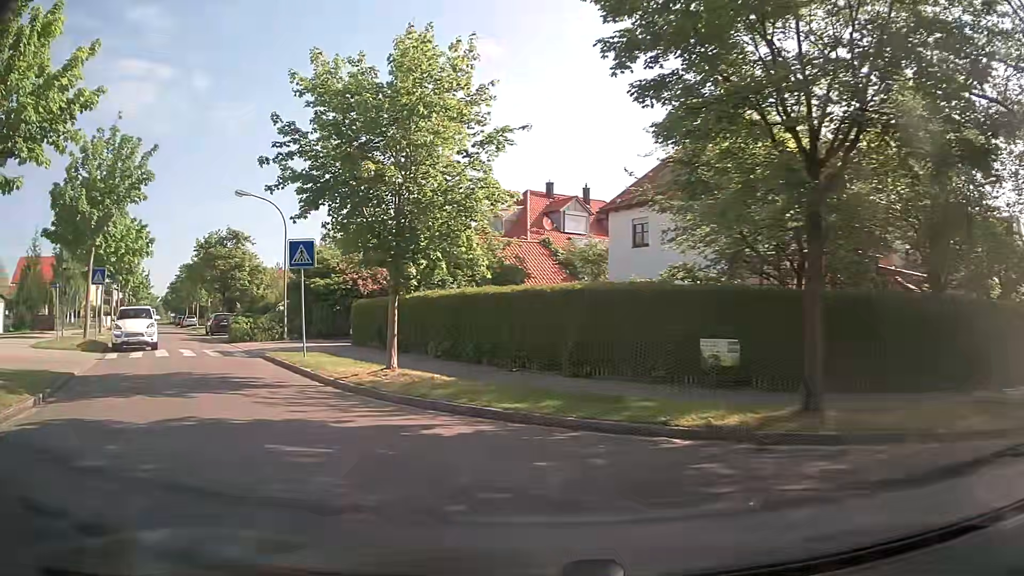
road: residential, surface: asphalt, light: Day
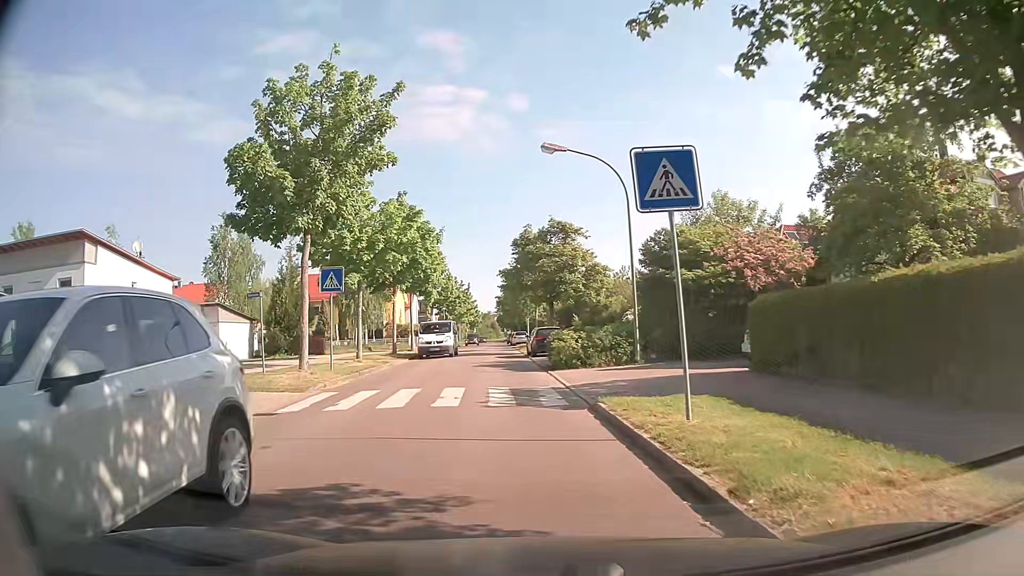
(-3.2, +10.7) m; -28°
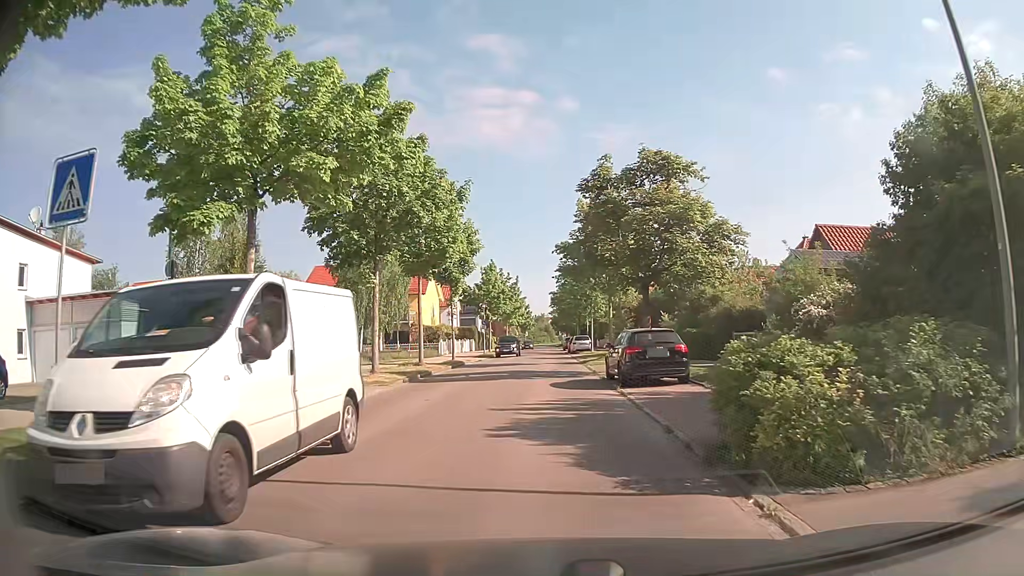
(-1.3, +15.7) m; -6°
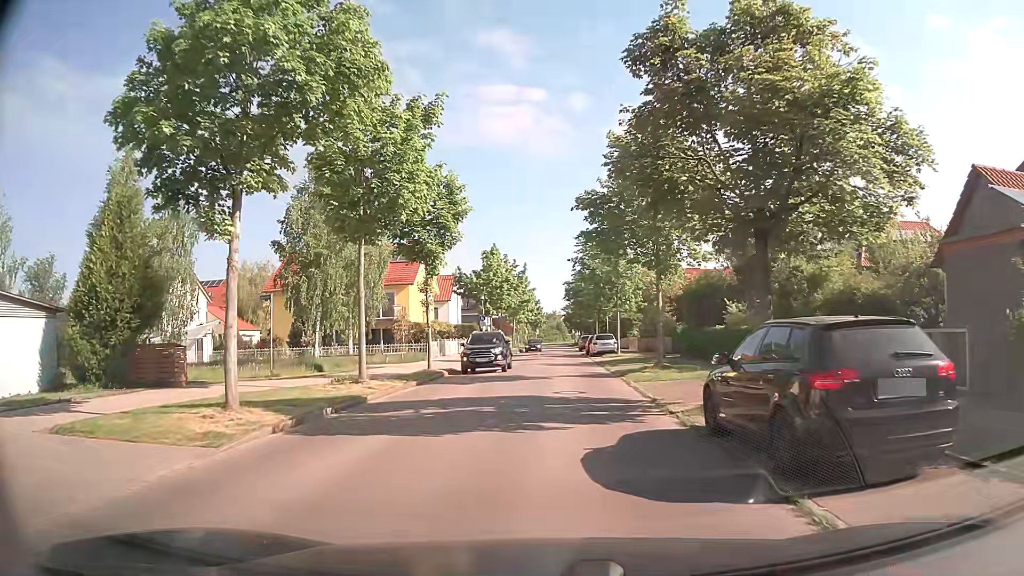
(0.0, +11.1) m; -1°
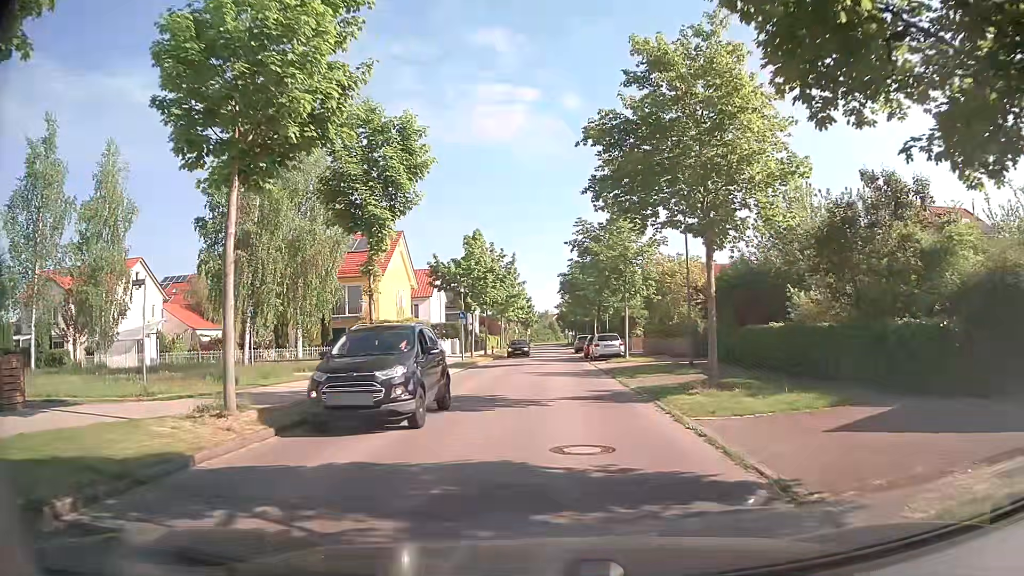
(0.0, +7.6) m; 0°
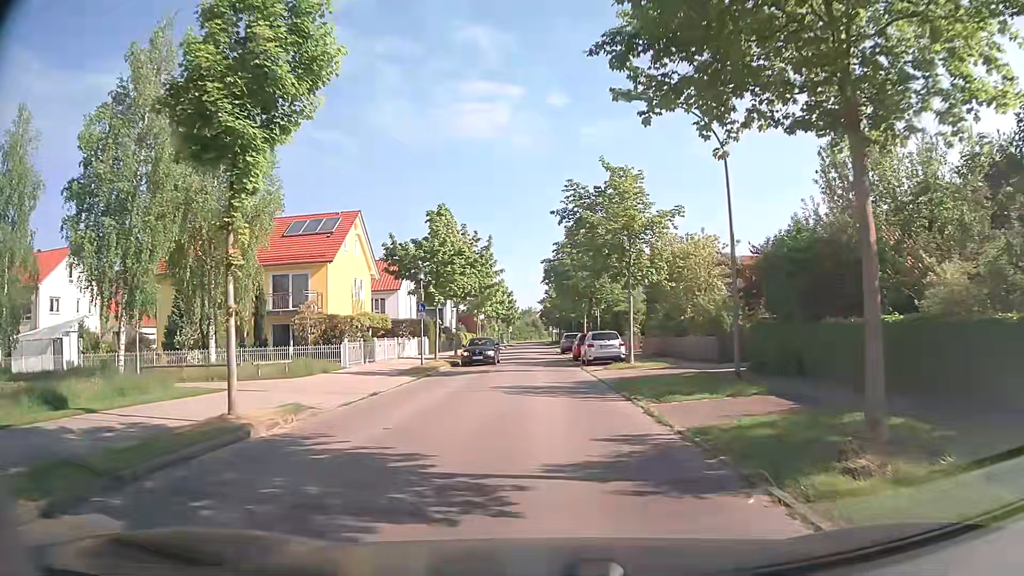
(+0.1, +7.8) m; +1°
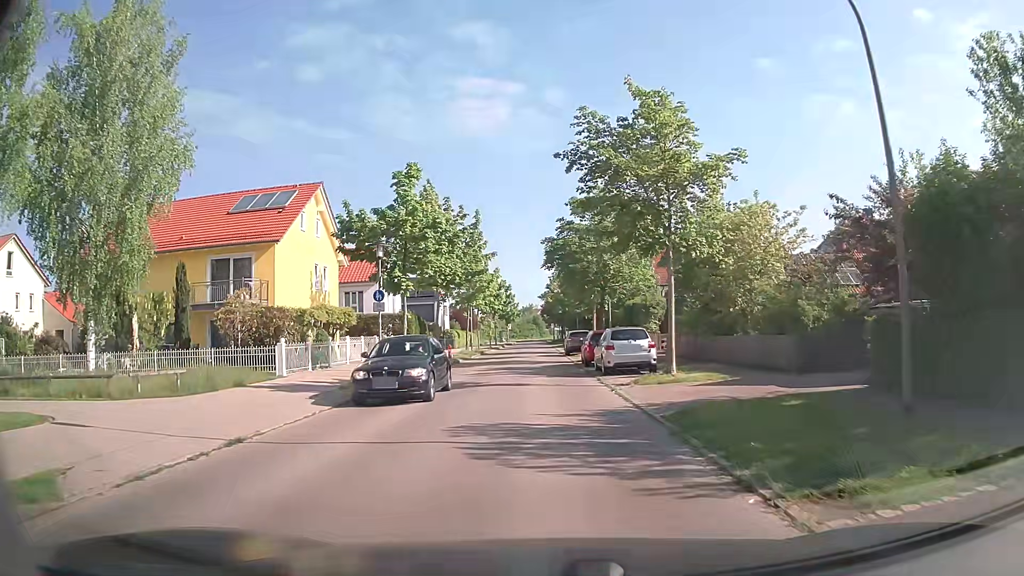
(0.0, +8.1) m; 0°
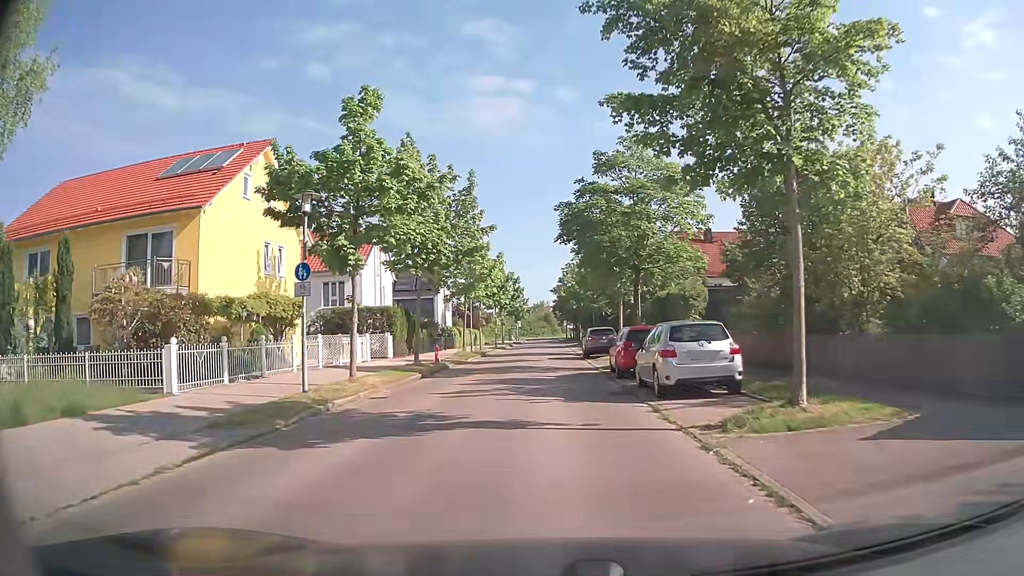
(0.0, +8.4) m; -1°
